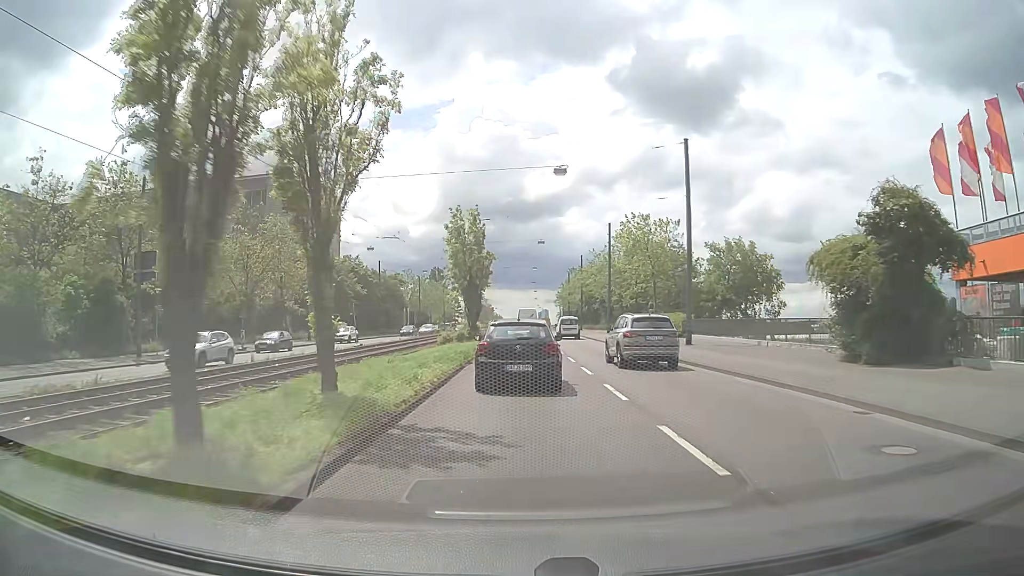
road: primary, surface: asphalt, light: Day
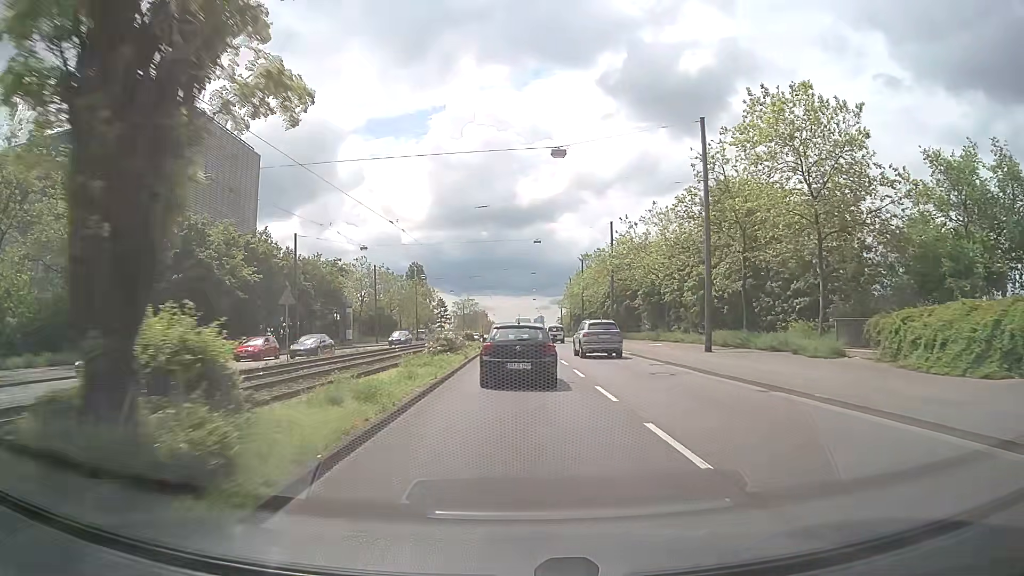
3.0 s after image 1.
(+0.3, +35.8) m; +1°
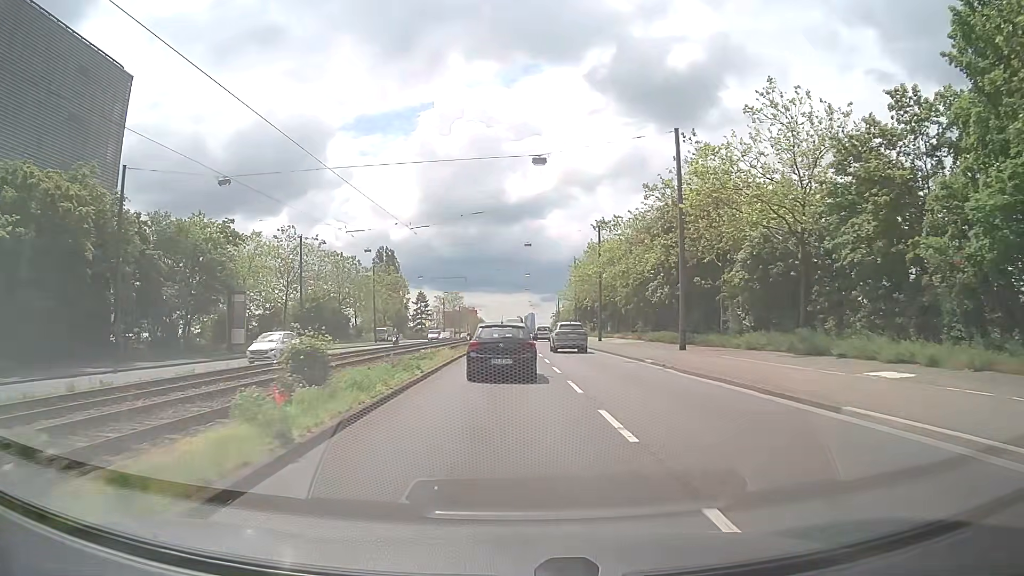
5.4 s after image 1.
(+0.2, +28.7) m; +1°
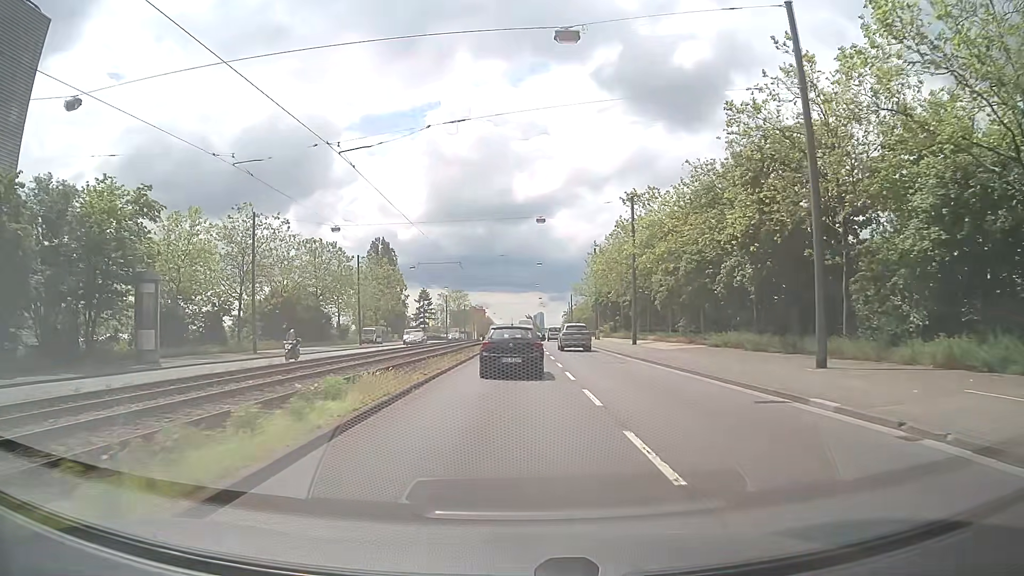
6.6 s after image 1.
(-0.1, +14.1) m; 0°
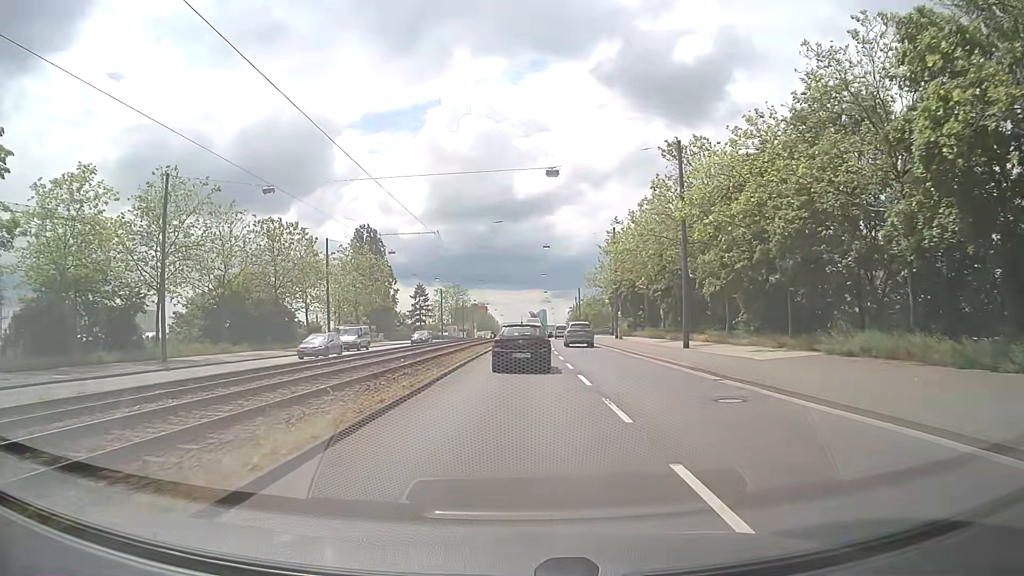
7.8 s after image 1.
(-0.1, +14.3) m; 0°
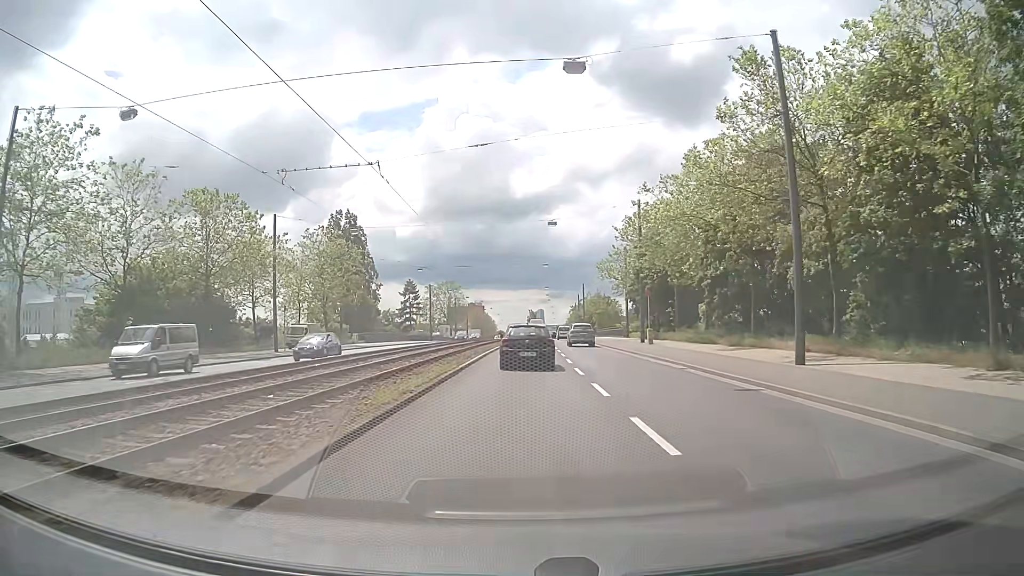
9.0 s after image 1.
(-0.1, +14.4) m; 0°
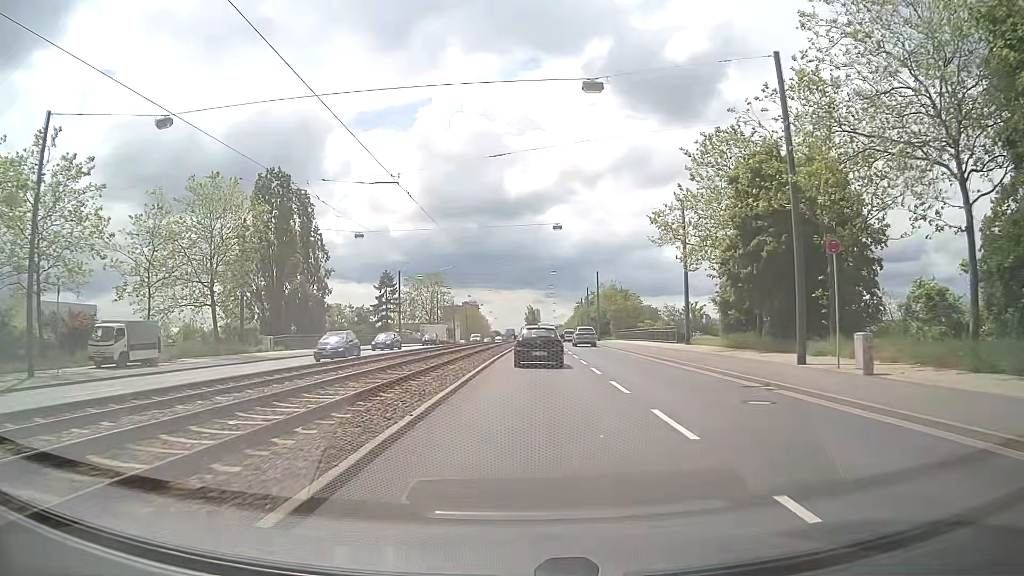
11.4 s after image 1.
(+0.1, +28.9) m; 0°
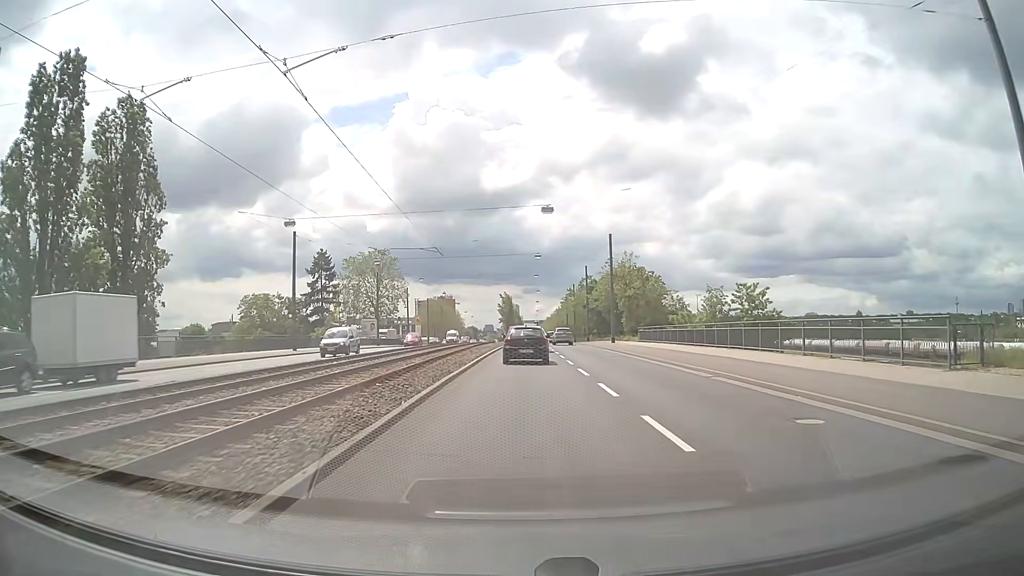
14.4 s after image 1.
(+1.1, +37.3) m; +2°
(0, +10) (0, +20) (0, +30) (+1, +40) (+1, +50) (+1, +60) (+1, +70) (+2, +80) (+2, +90) (+2, +100) m
